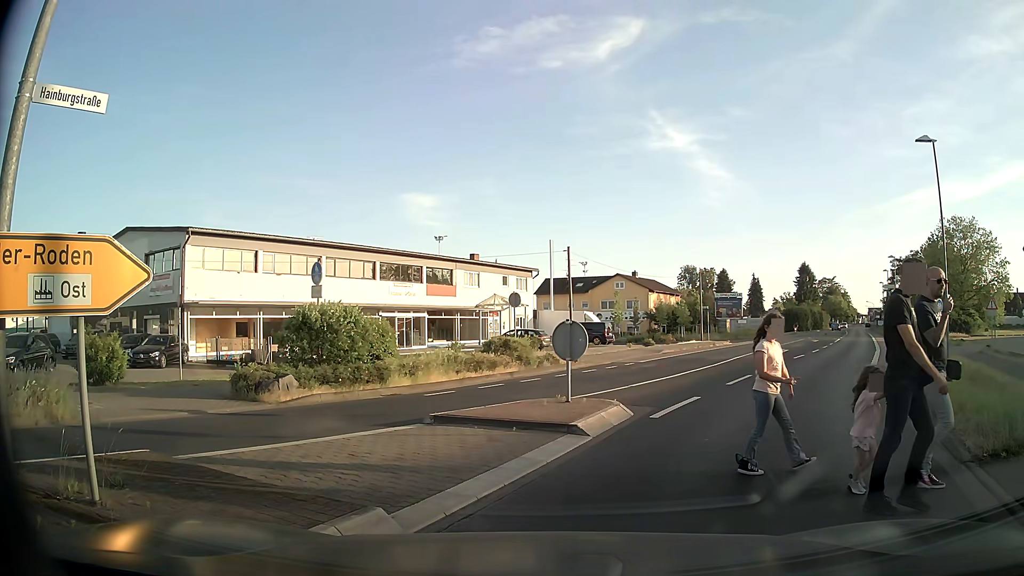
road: tertiary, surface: asphalt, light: Day
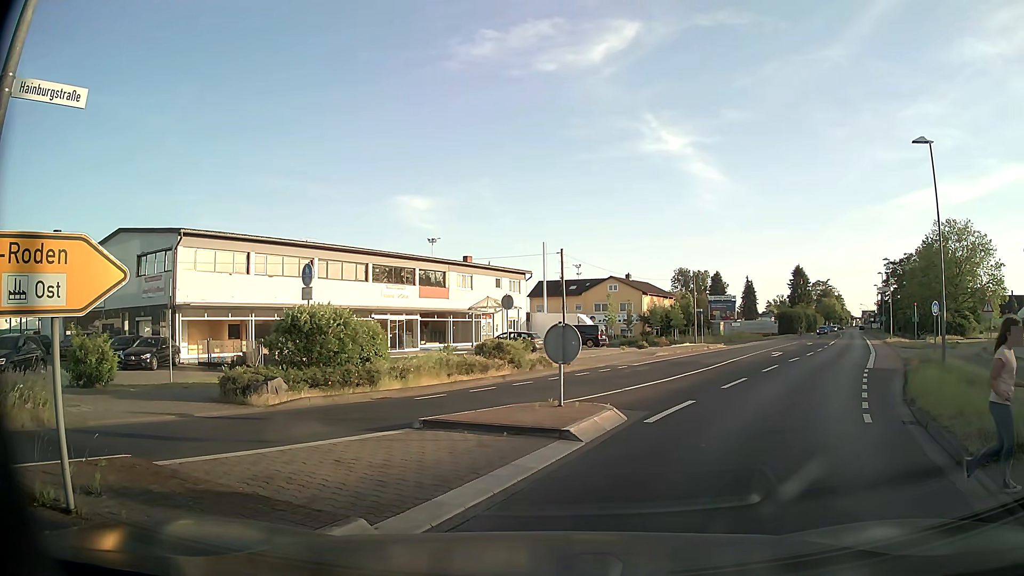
(0.0, +0.2) m; 0°
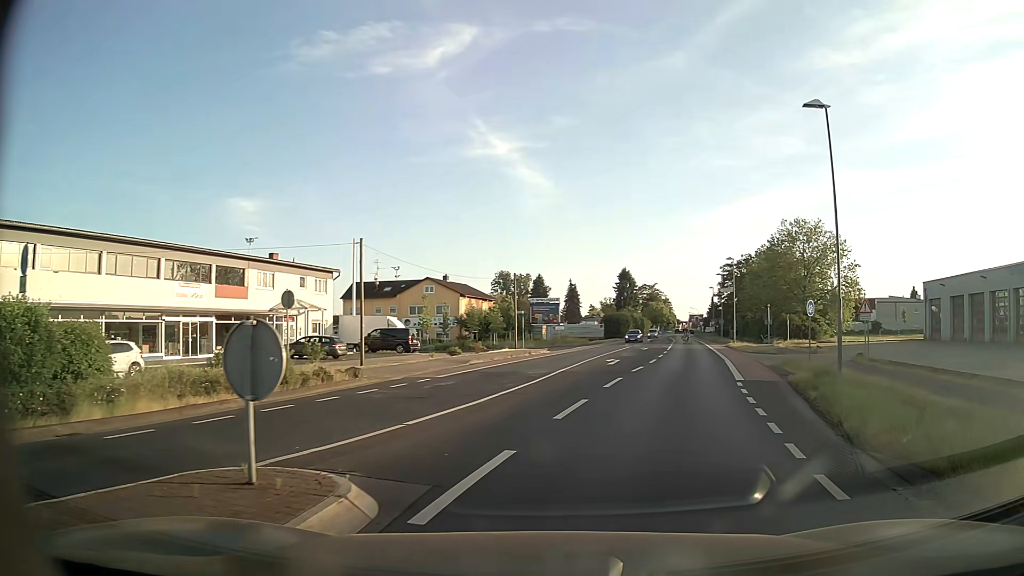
(+1.0, +5.4) m; +19°
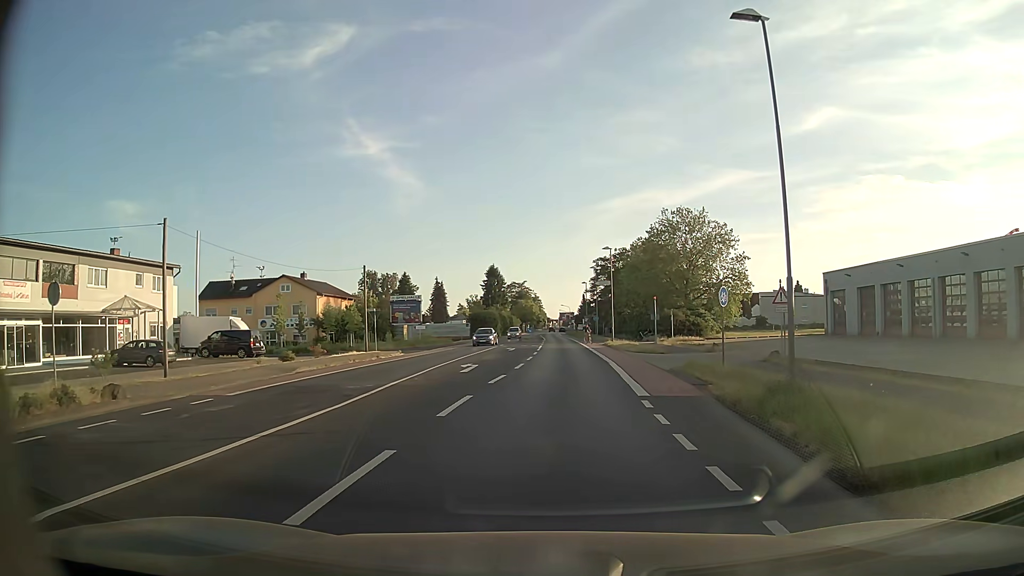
(+0.7, +6.2) m; +10°
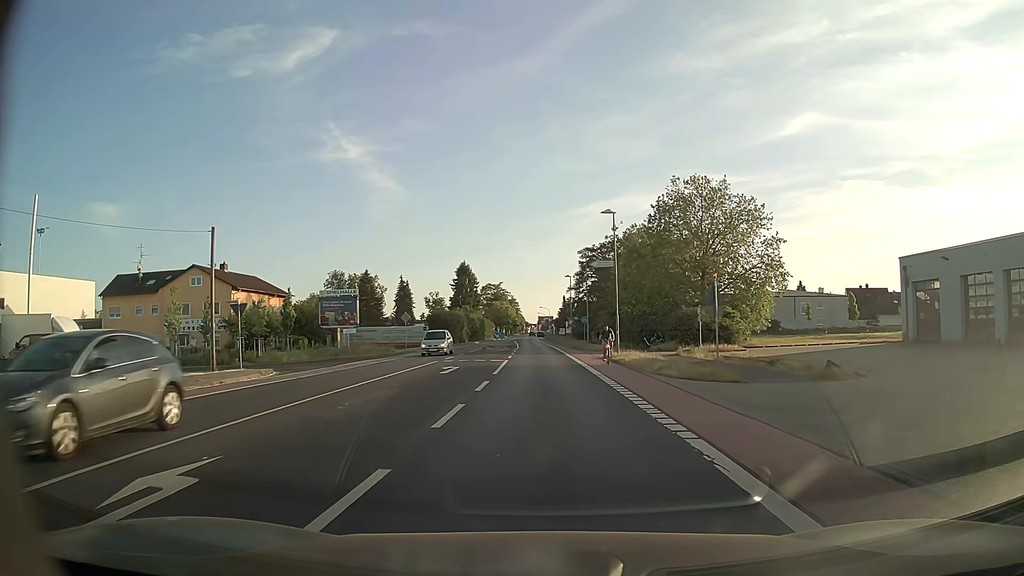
(+0.8, +19.5) m; +3°
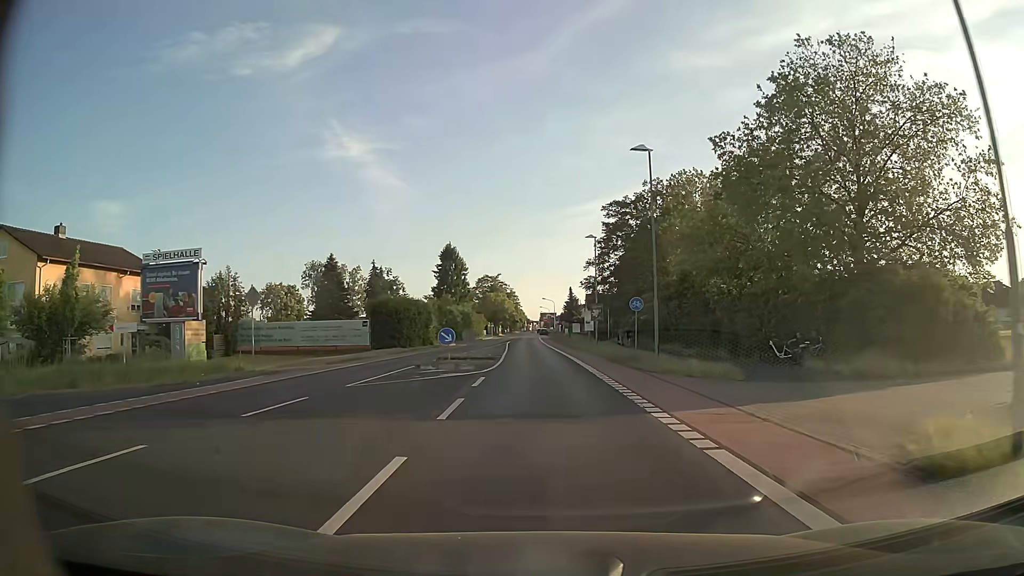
(-0.5, +31.3) m; 0°
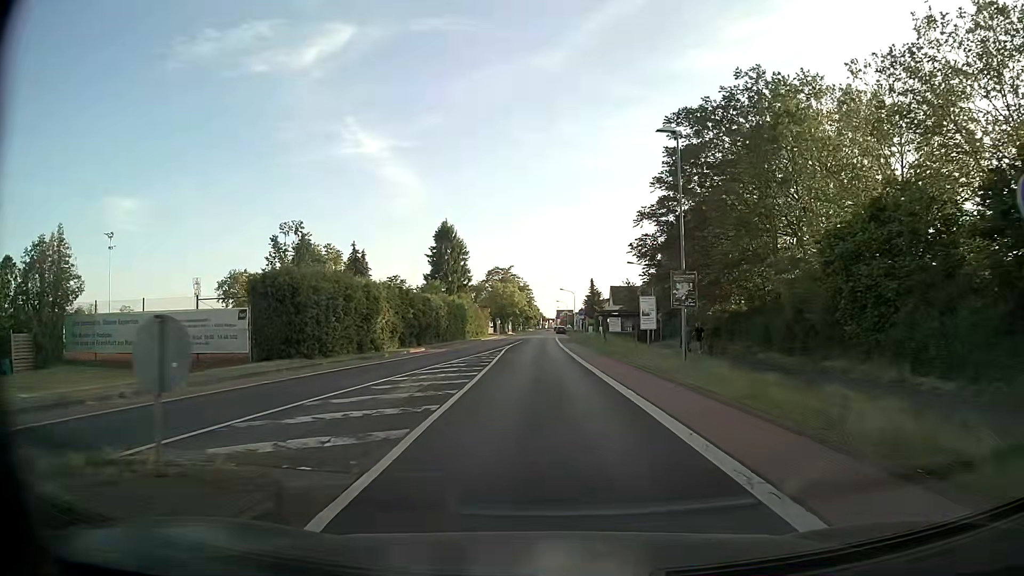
(-0.3, +25.6) m; -2°
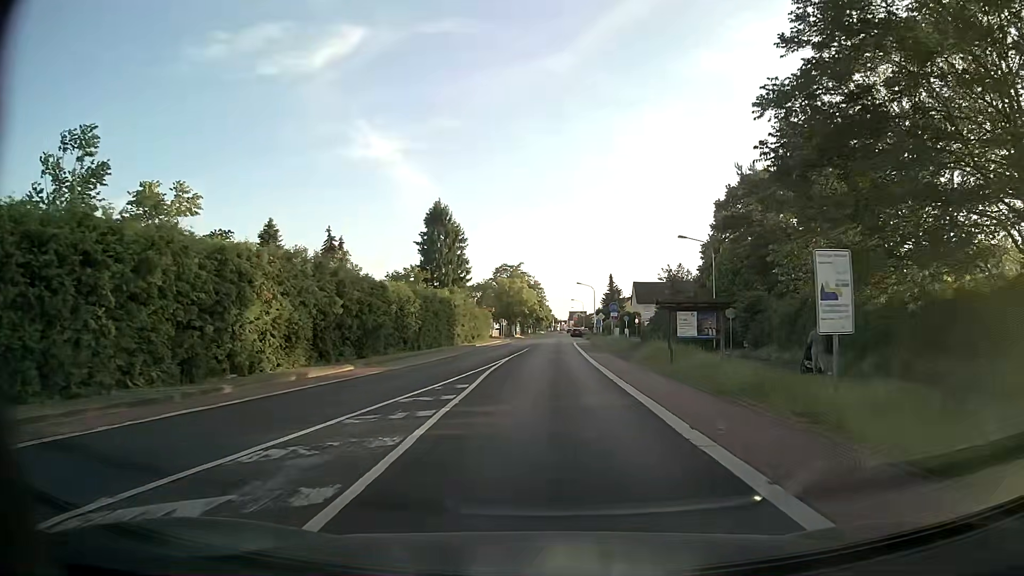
(-0.1, +19.4) m; -1°
(0, +10) (0, +20) (0, +30) (0, +40) (0, +50) (+1, +60) (+1, +70) (+1, +80) (+1, +90) (+2, +100) m
